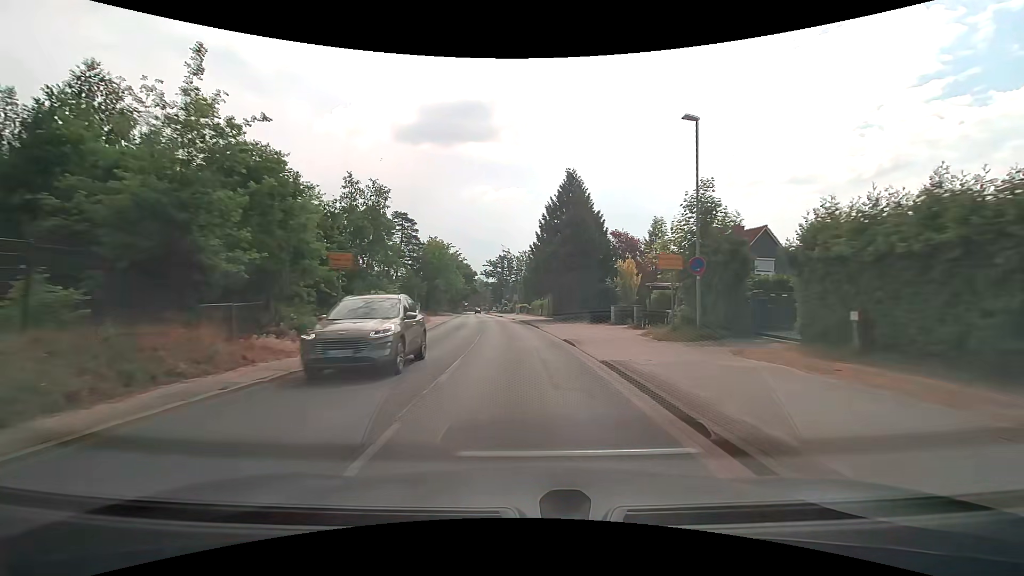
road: tertiary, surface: asphalt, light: Day
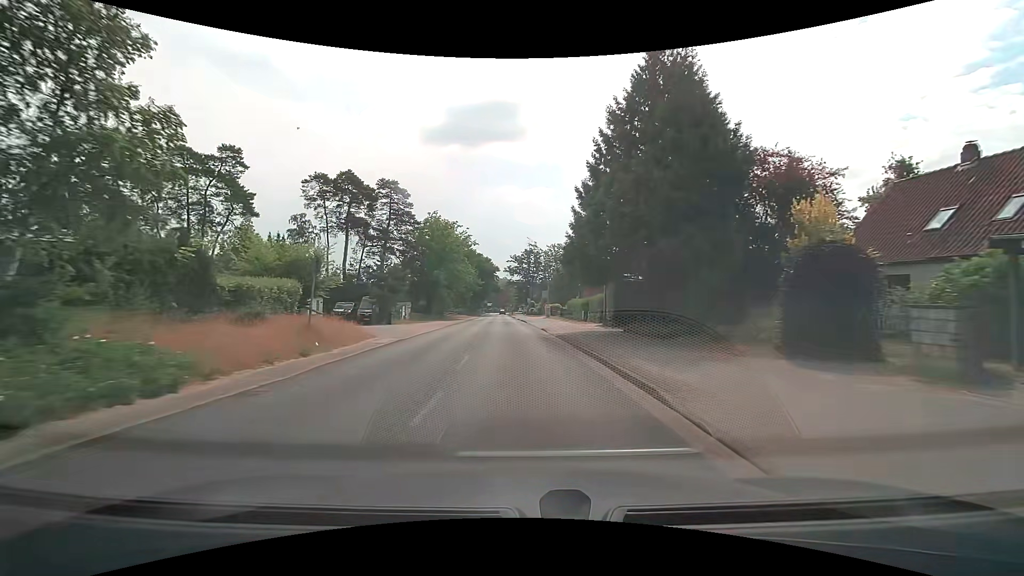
(-0.6, +22.8) m; -3°
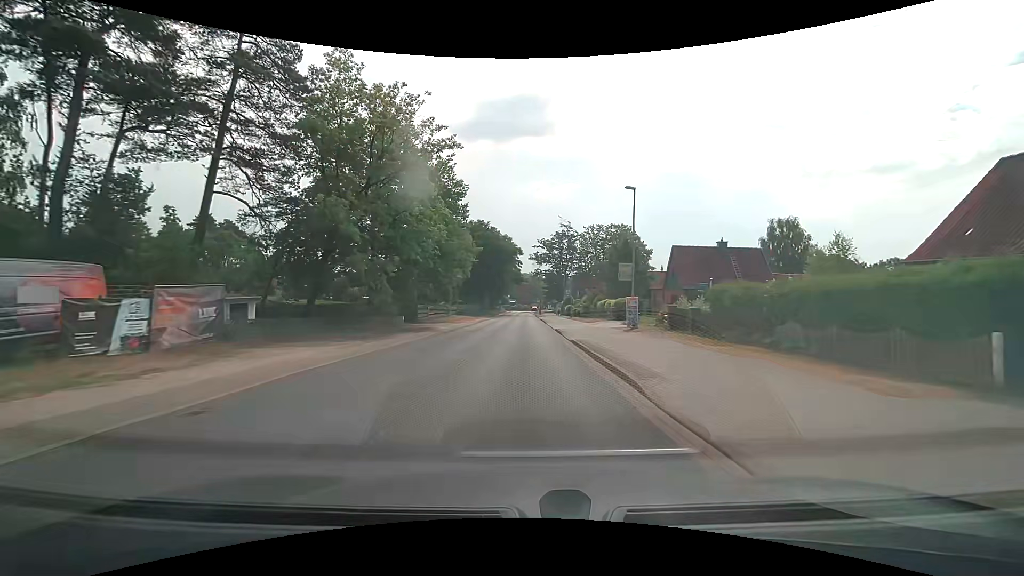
(-1.3, +38.0) m; -3°
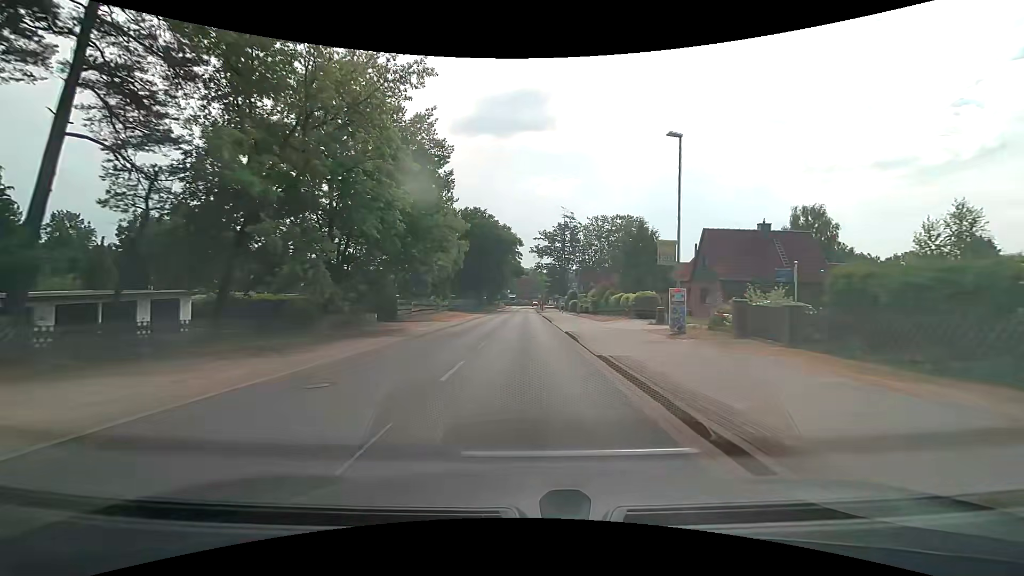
(0.0, +7.6) m; 0°
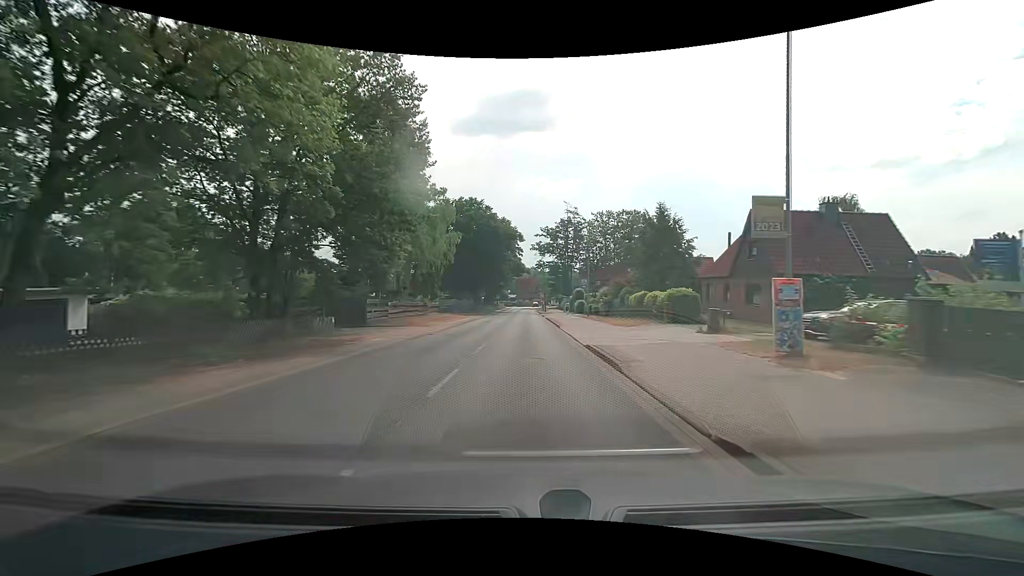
(0.0, +7.7) m; 0°
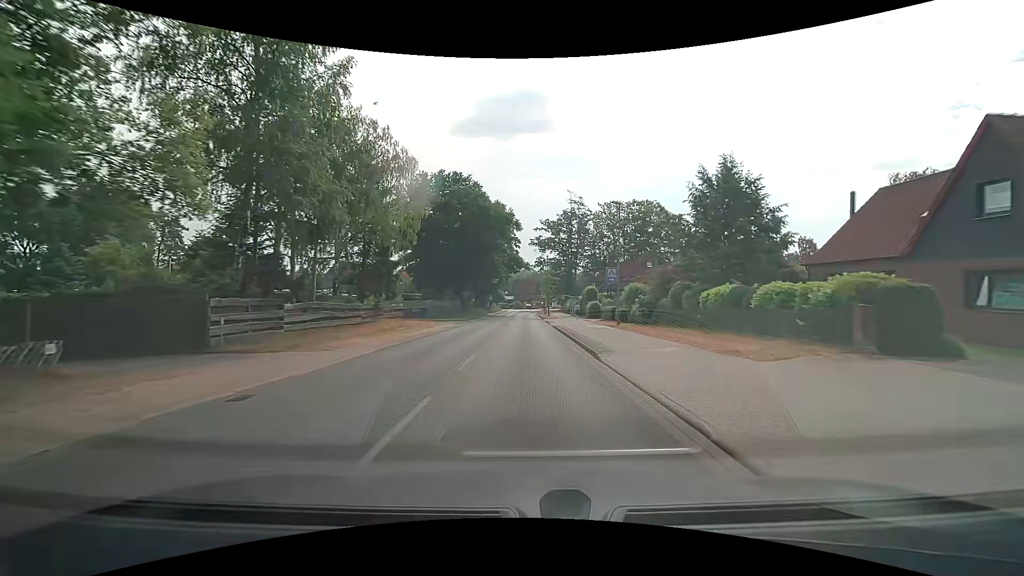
(0.0, +15.3) m; 0°
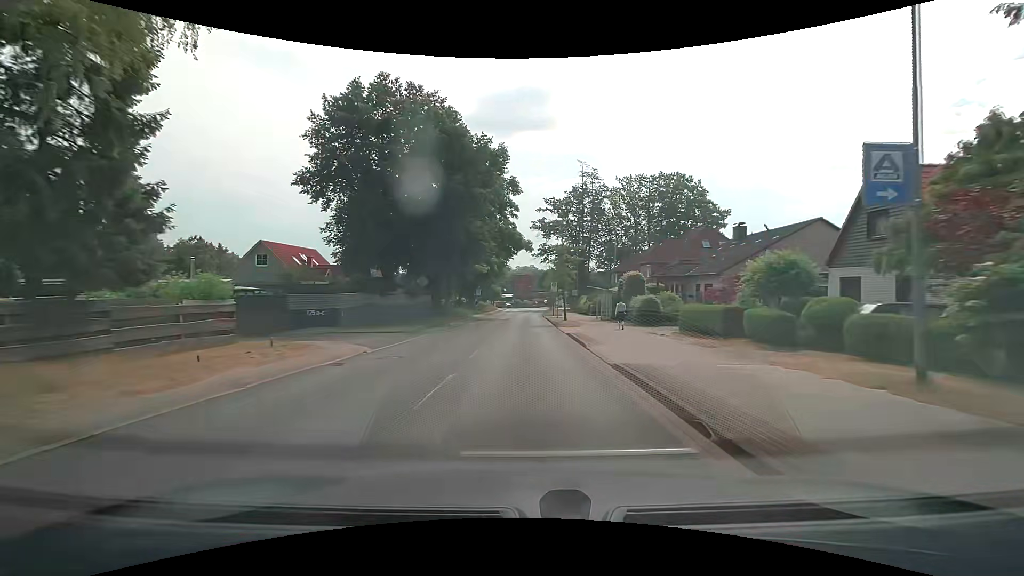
(-0.1, +23.0) m; -1°
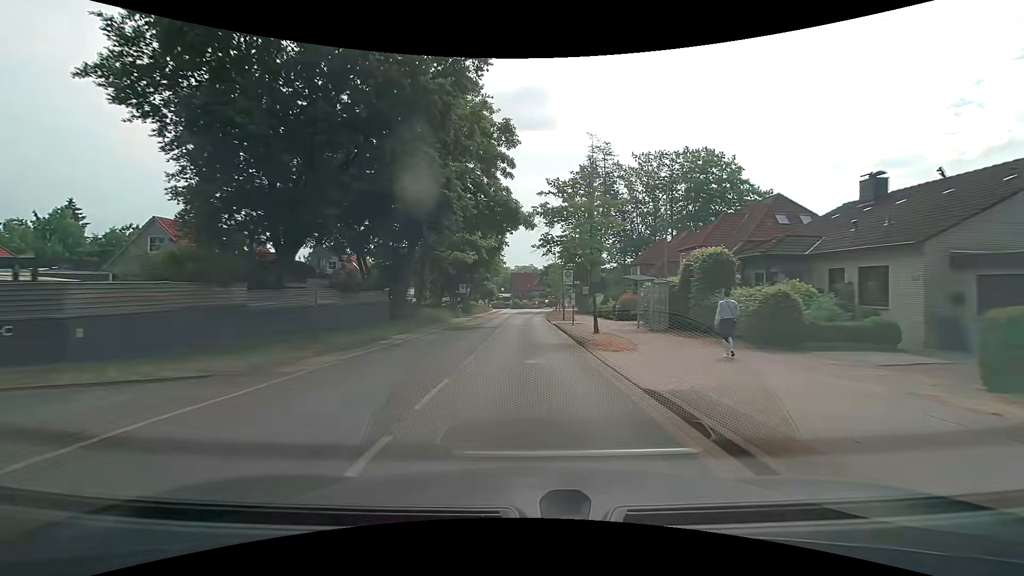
(+0.1, +15.3) m; 0°
(0, +10) (0, +20) (0, +30) (0, +40) (+1, +50) (+1, +60) (+2, +70) (+3, +80) (+3, +90) (+3, +100) m
